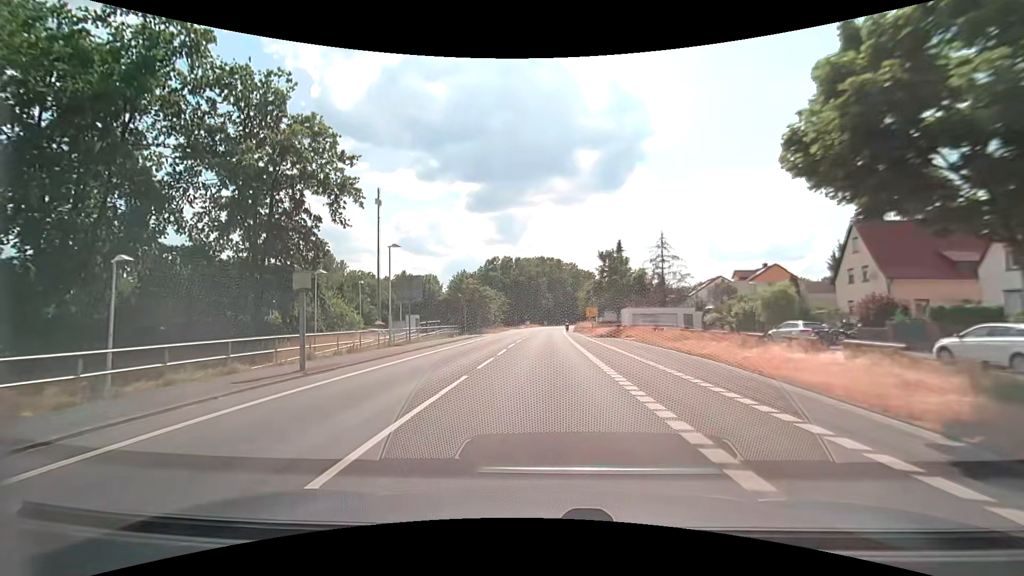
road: secondary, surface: asphalt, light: Day
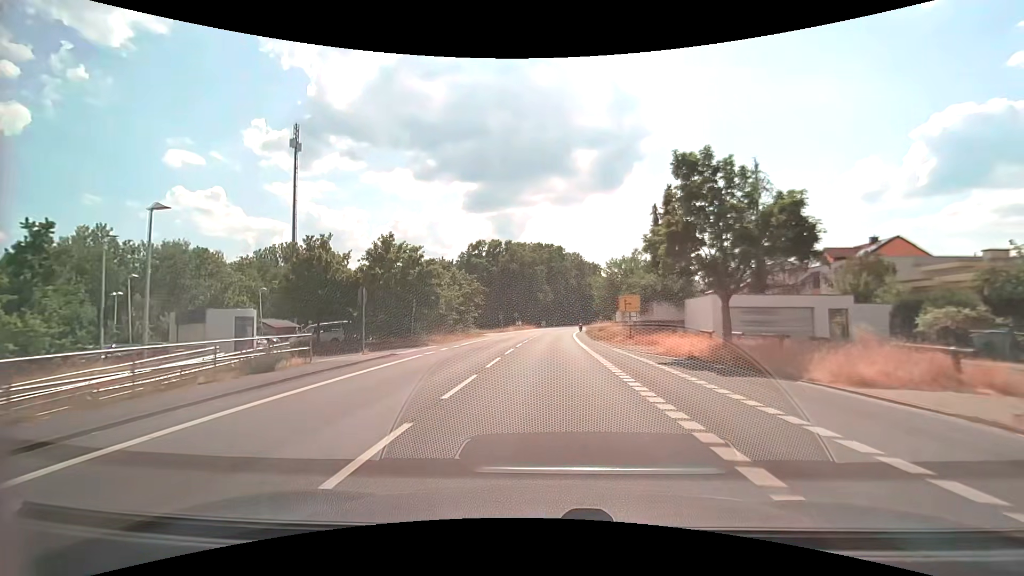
(+0.1, +30.0) m; 0°
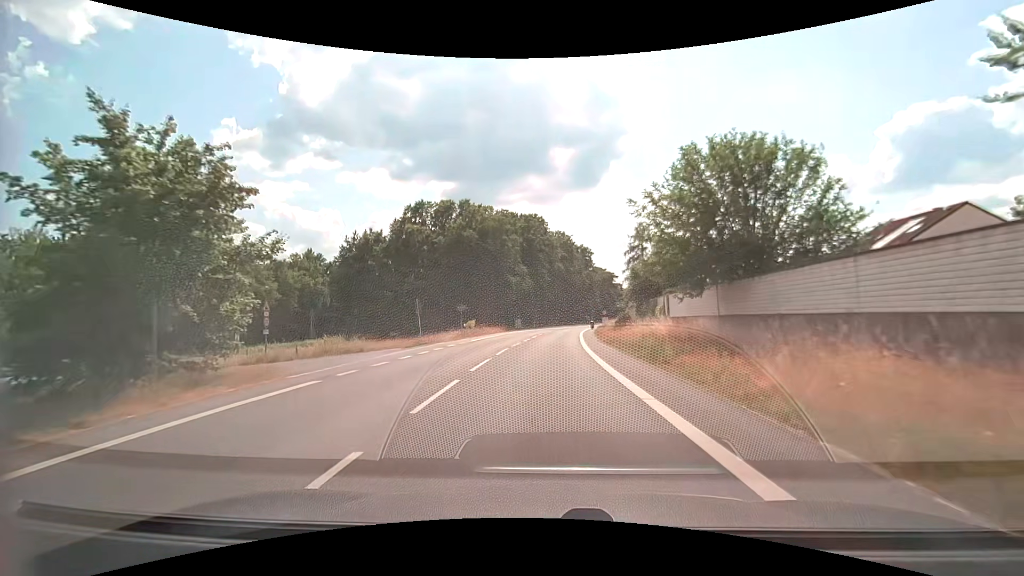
(+0.8, +37.9) m; +2°
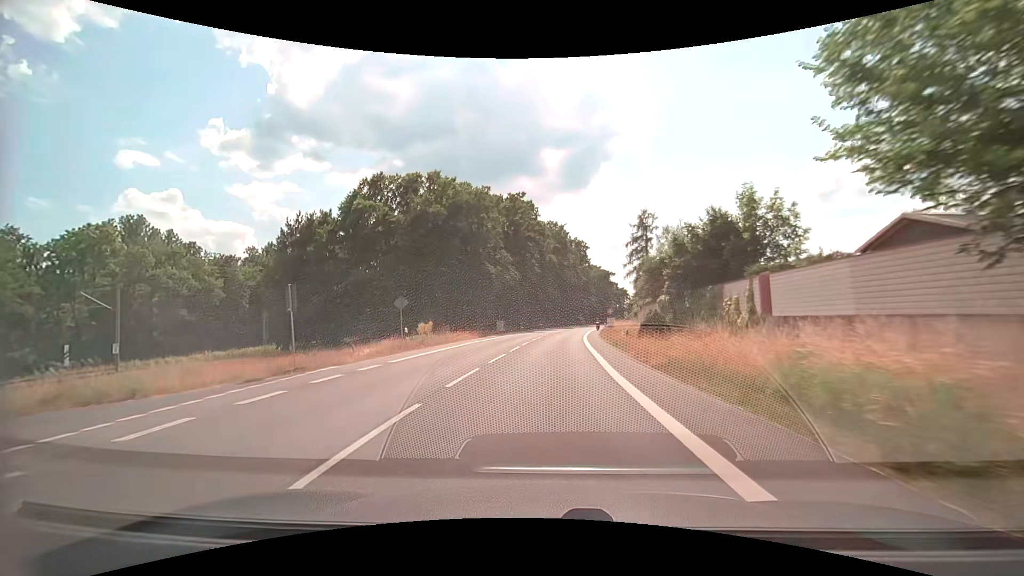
(+0.2, +15.3) m; +1°
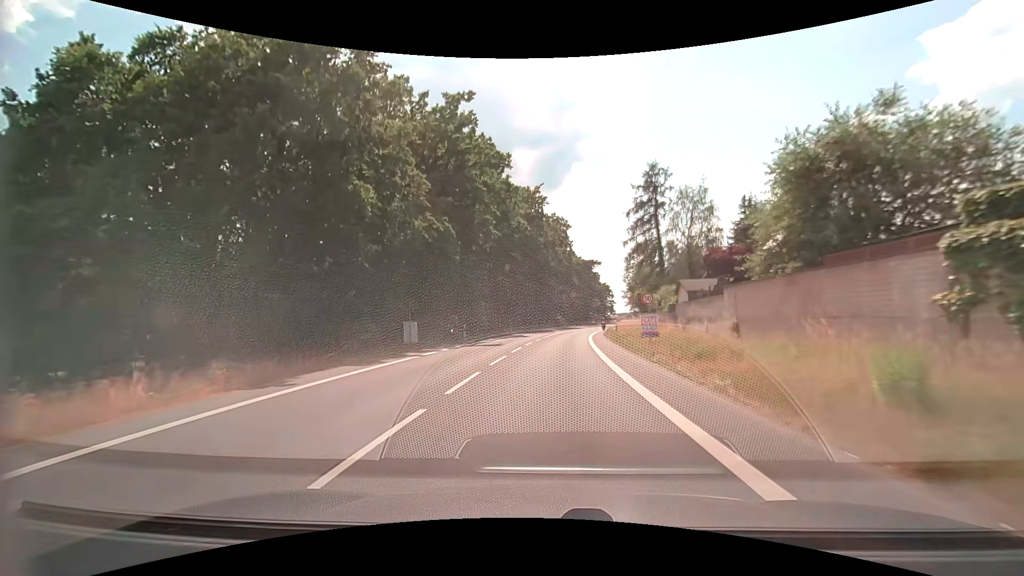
(+0.7, +30.7) m; +3°
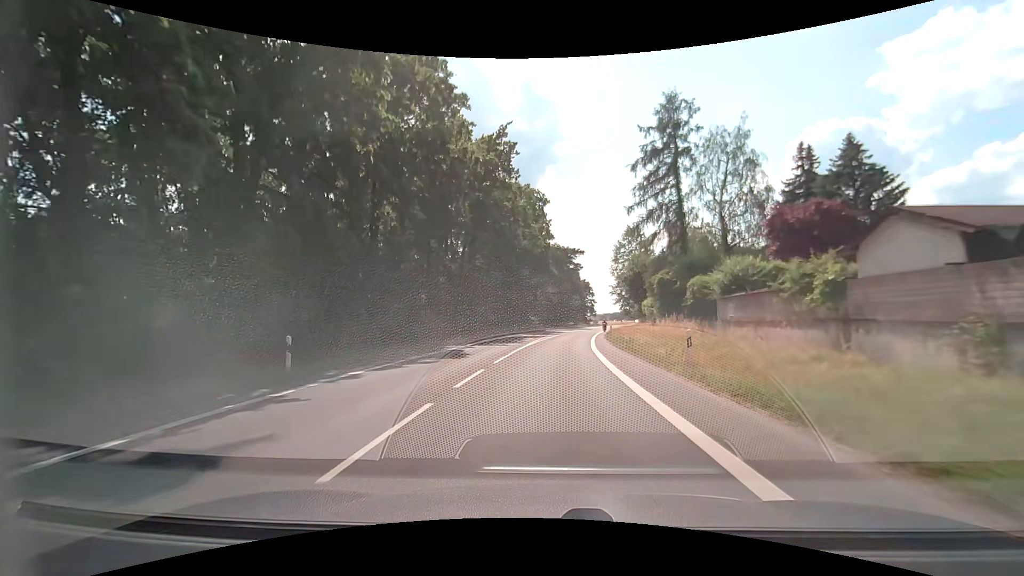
(+0.7, +23.1) m; +3°
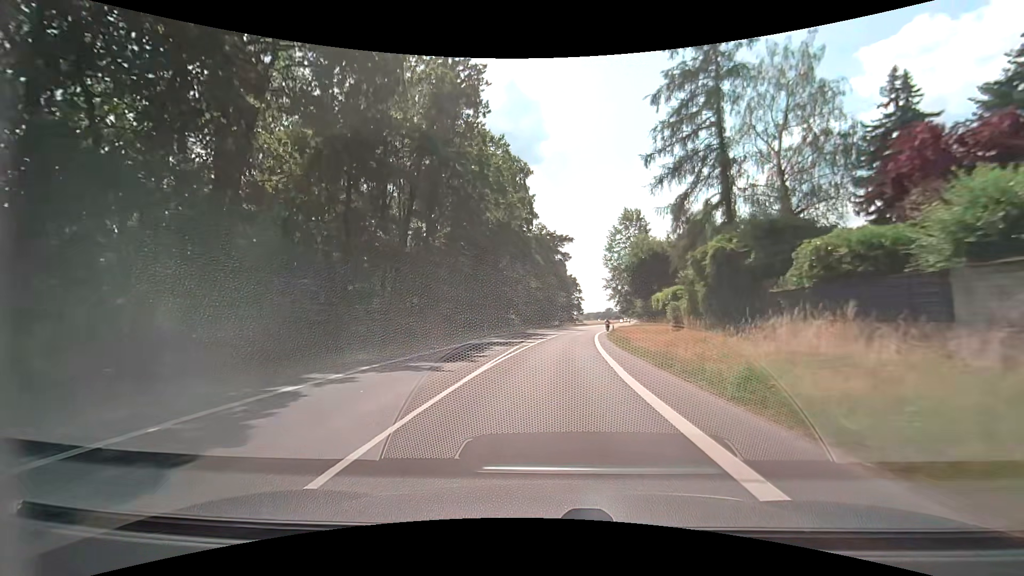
(+0.4, +15.5) m; +3°
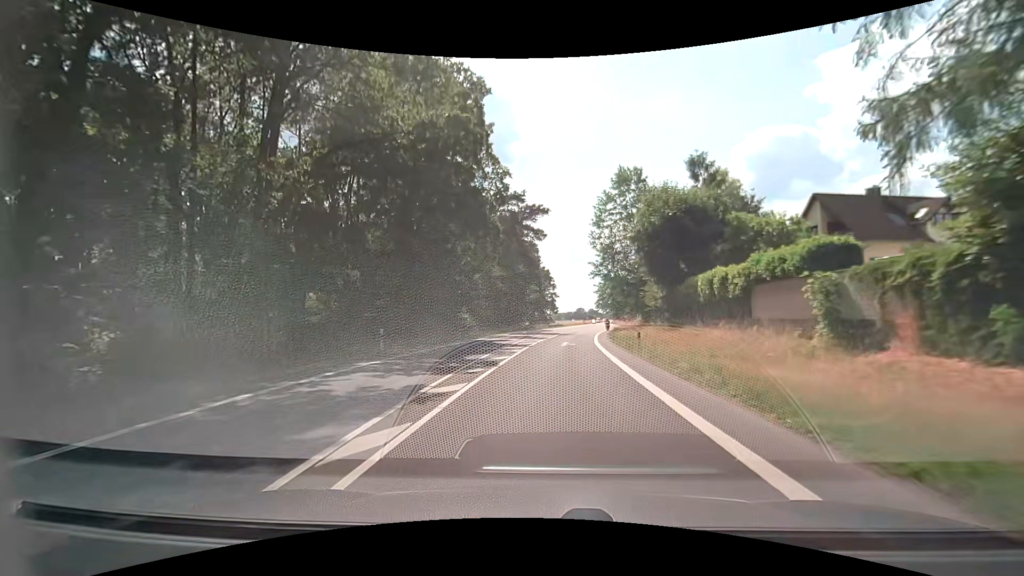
(+0.3, +23.2) m; +2°
(0, +10) (+1, +20) (+1, +30) (+3, +40) (+4, +50) (+5, +60) (+7, +70) (+9, +79) (+10, +89) (+12, +99) m
